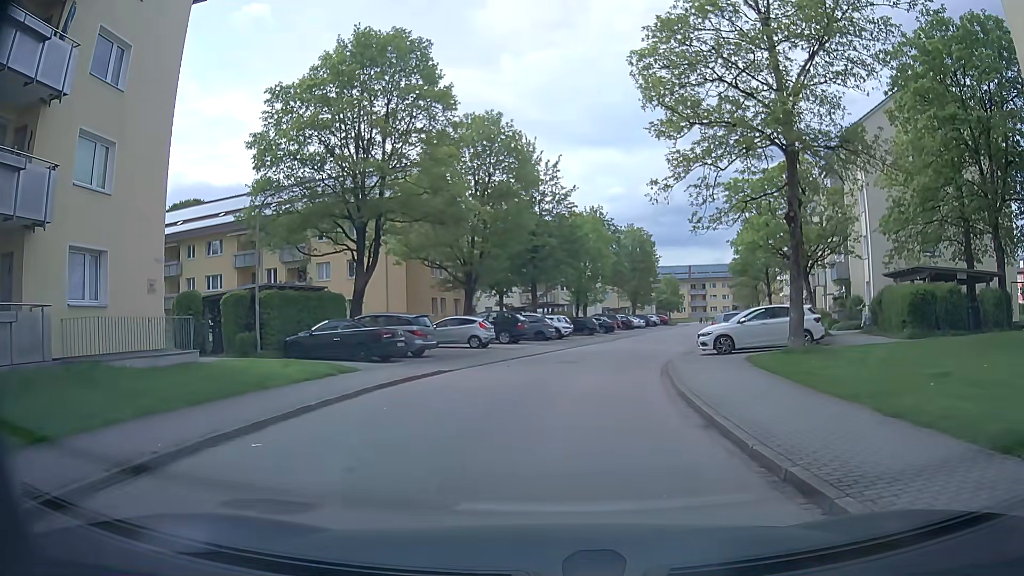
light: Day
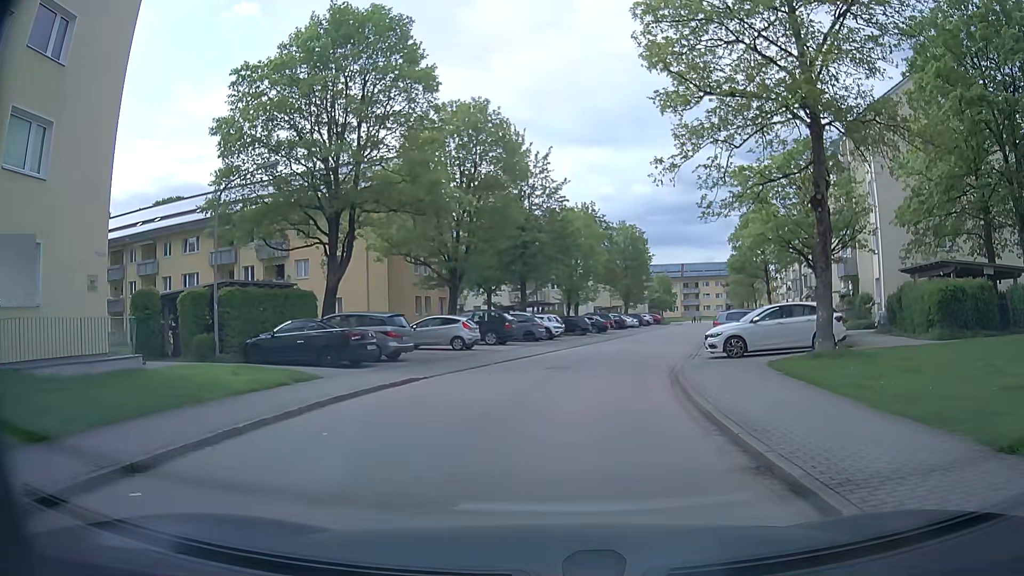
(0.0, +2.5) m; +2°
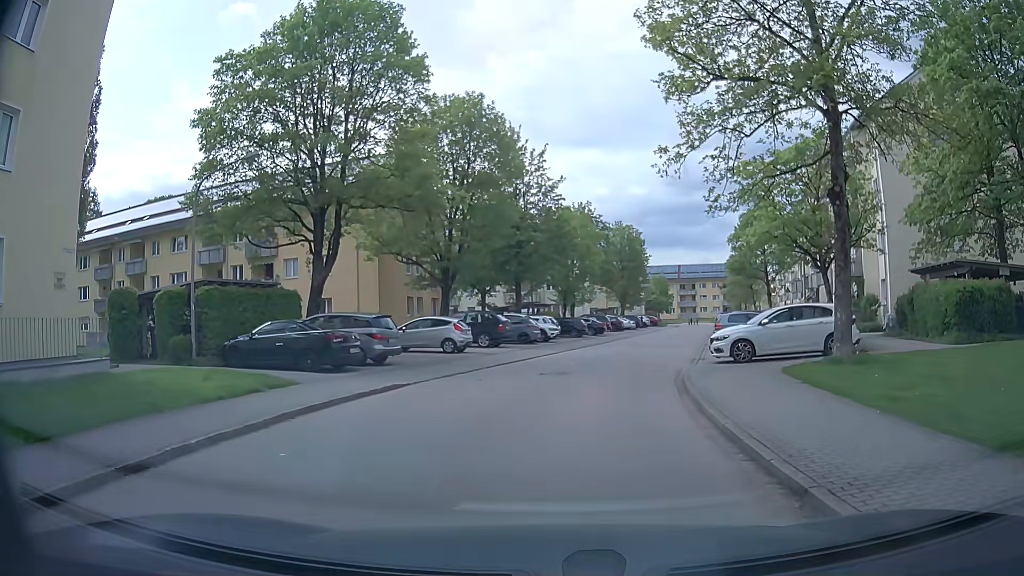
(0.0, +1.3) m; -1°
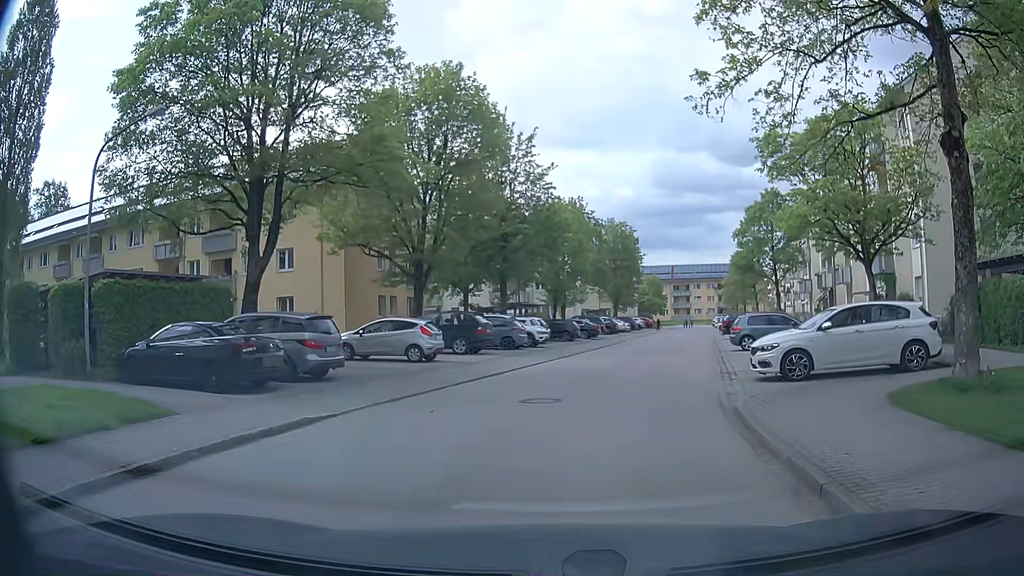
(0.0, +5.0) m; -1°
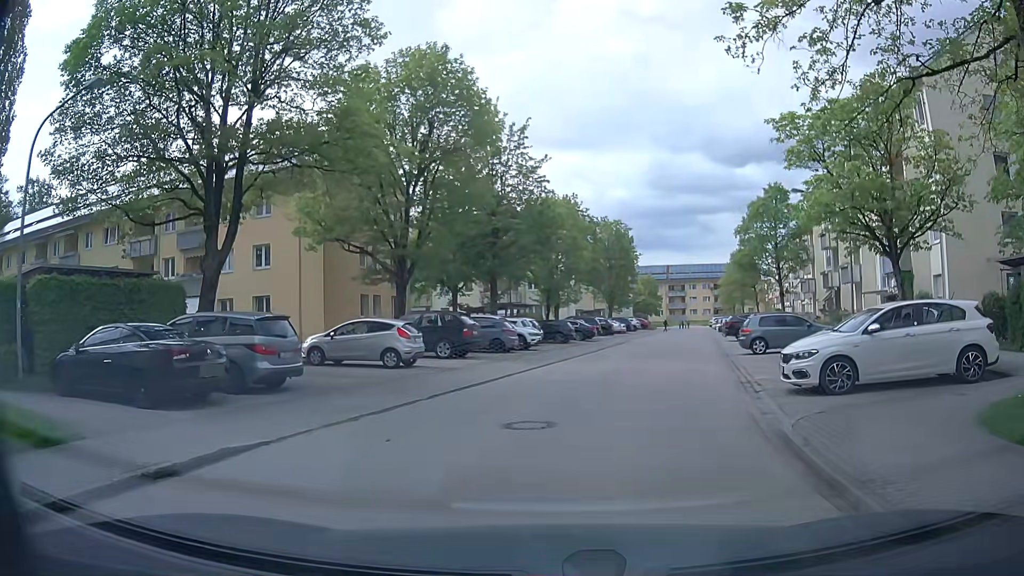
(+0.1, +2.4) m; +1°
